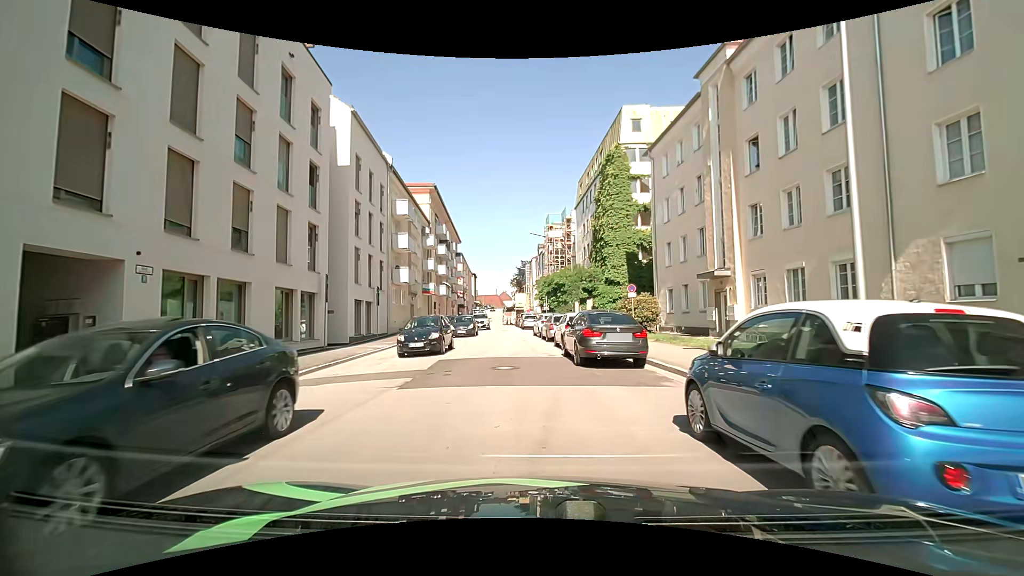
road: tertiary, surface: asphalt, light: Day
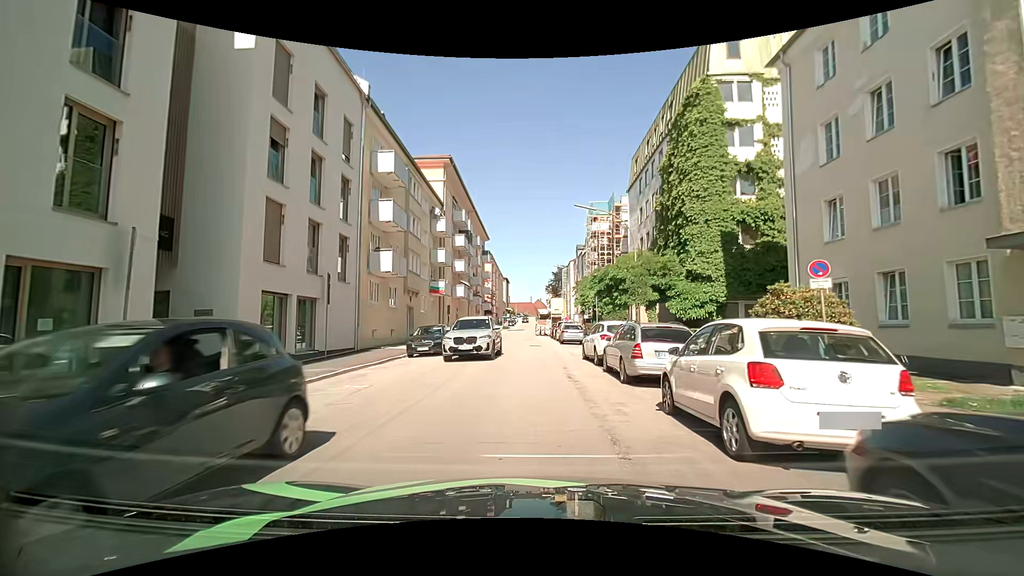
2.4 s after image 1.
(+0.1, +13.9) m; -2°
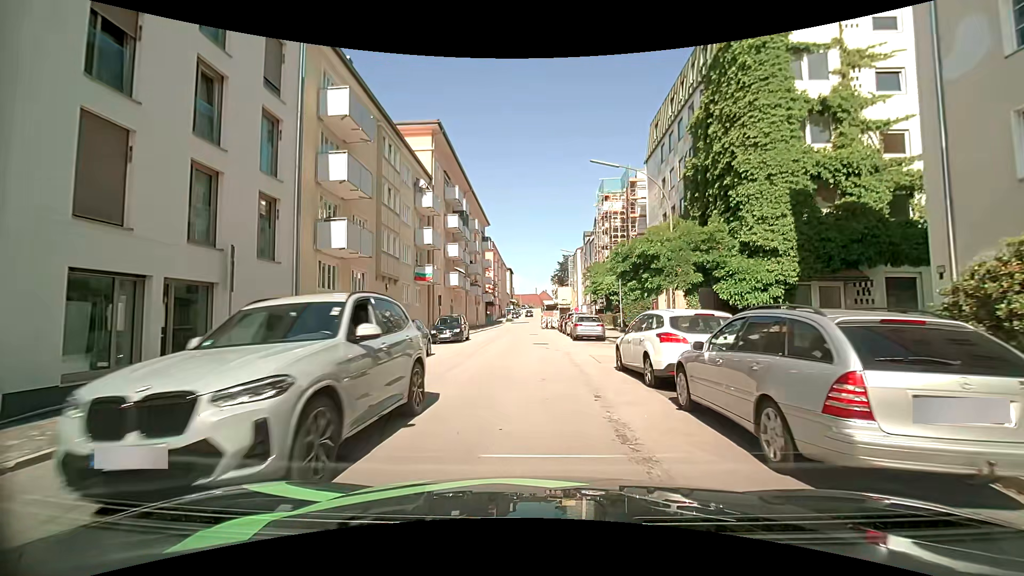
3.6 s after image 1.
(+0.1, +7.1) m; +1°
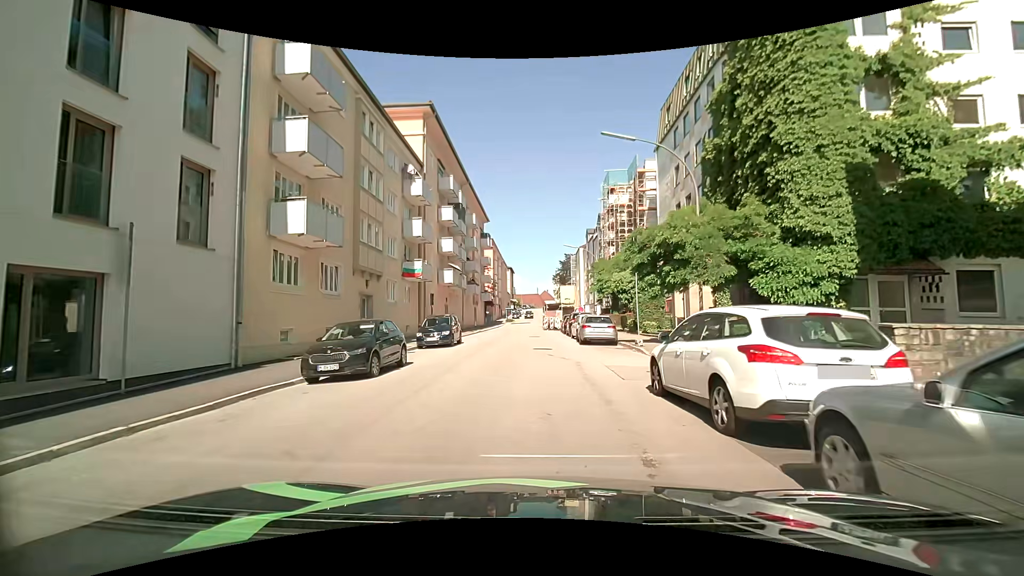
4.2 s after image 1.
(0.0, +3.7) m; 0°
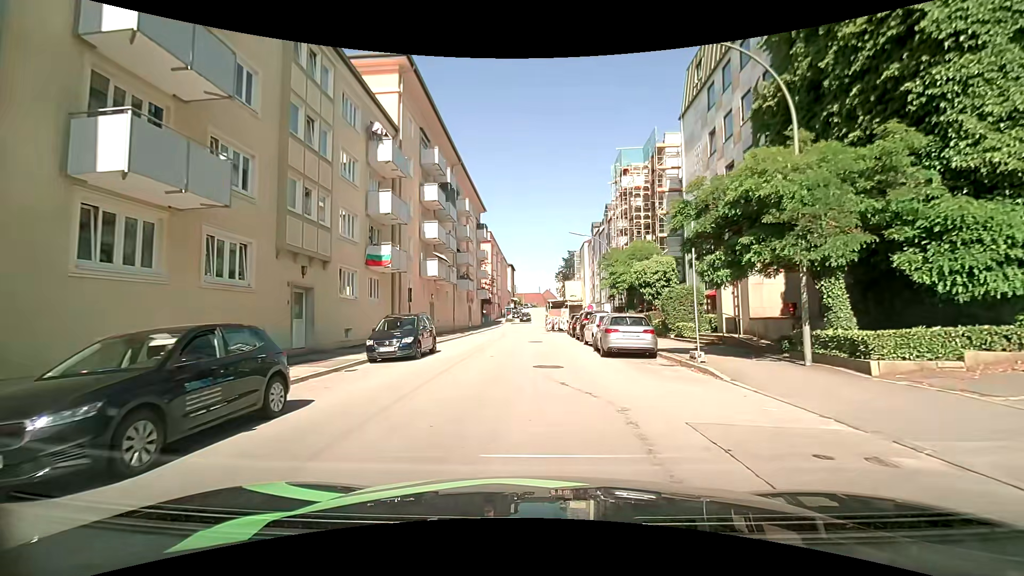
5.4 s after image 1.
(0.0, +7.4) m; 0°
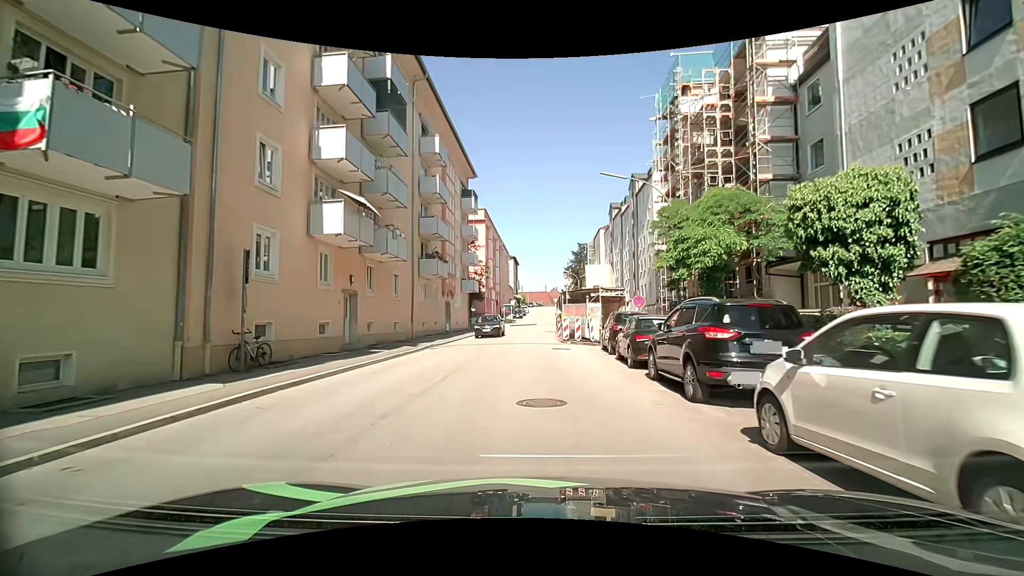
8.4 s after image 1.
(-0.5, +18.5) m; -2°
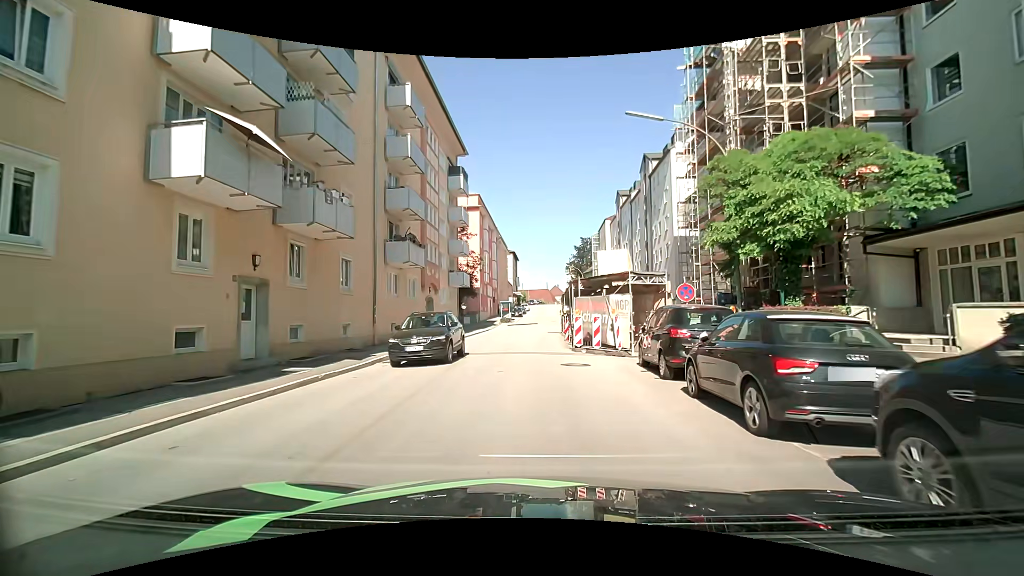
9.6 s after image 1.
(+0.1, +7.5) m; +1°
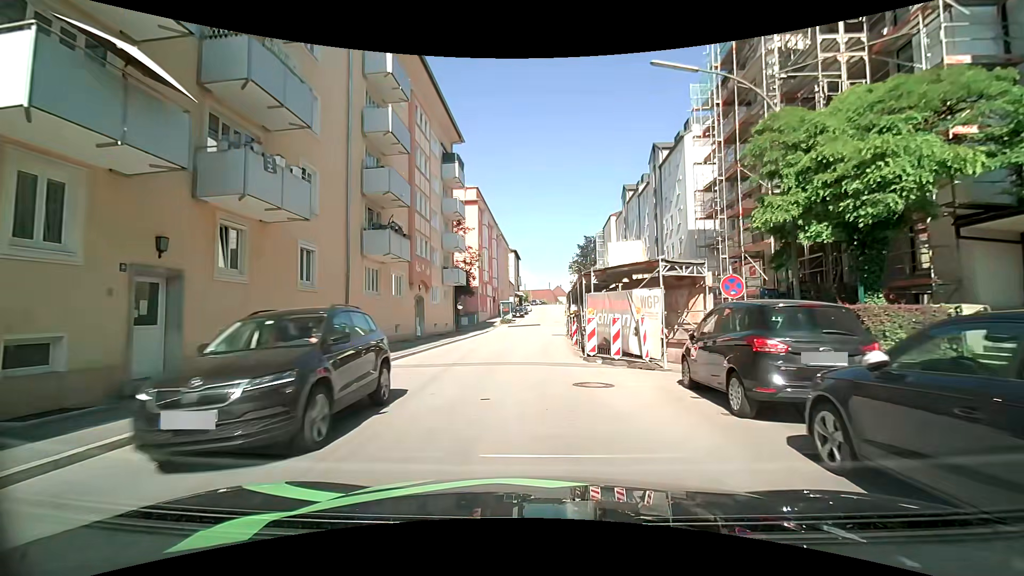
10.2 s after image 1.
(0.0, +3.8) m; +1°
(0, +10) (0, +20) (-1, +30) (0, +40) (0, +50) (+1, +60) (+1, +70) (+1, +80) (+1, +90) (+1, +100) m
